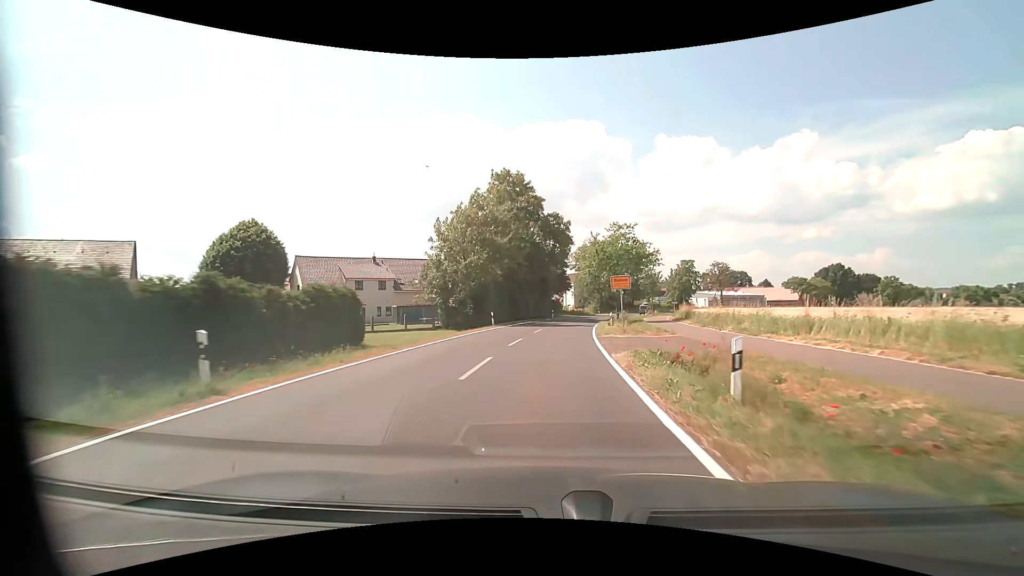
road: tertiary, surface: asphalt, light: Day
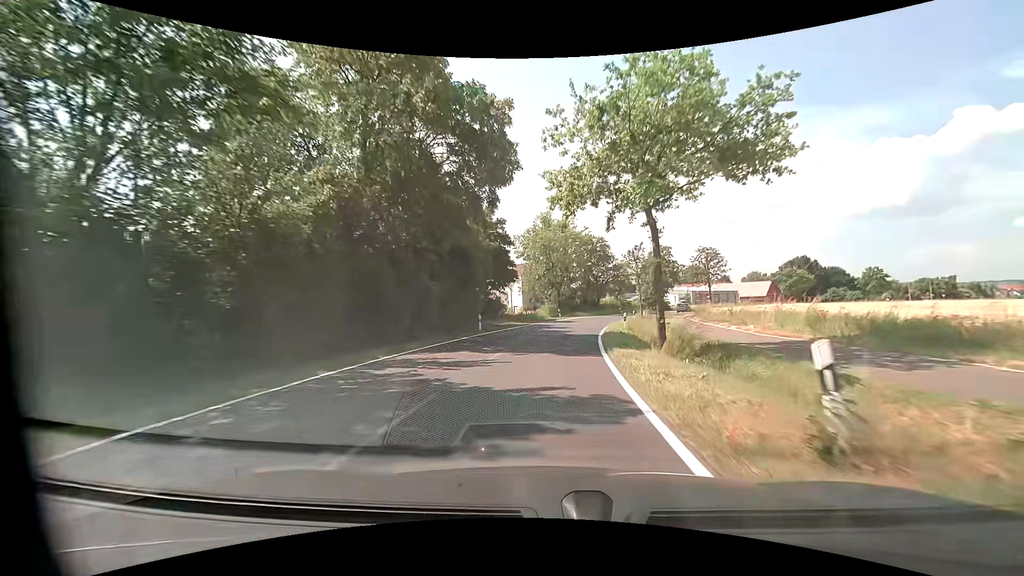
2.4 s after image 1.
(+1.5, +31.2) m; +5°
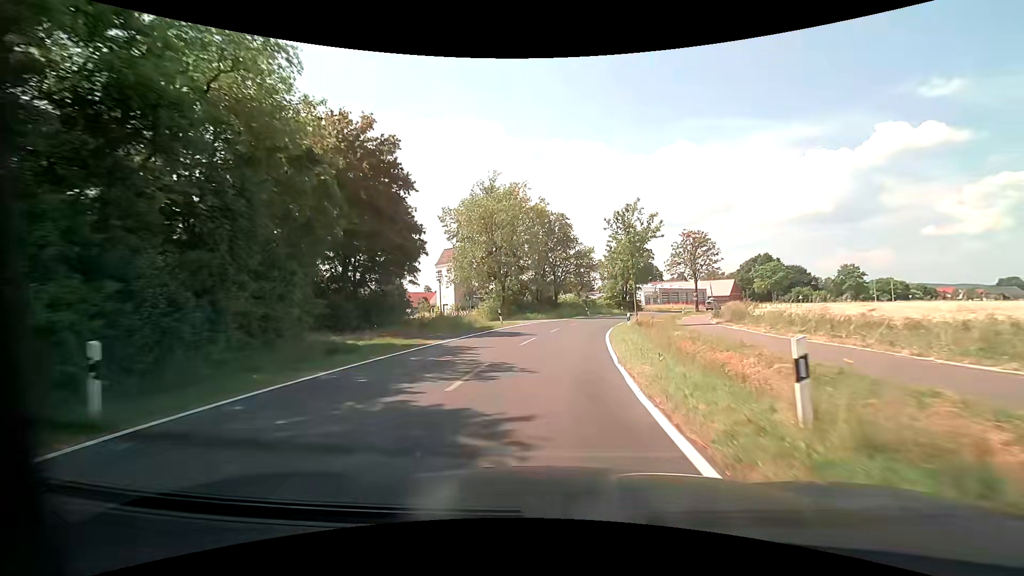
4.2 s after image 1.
(+1.3, +23.3) m; +6°
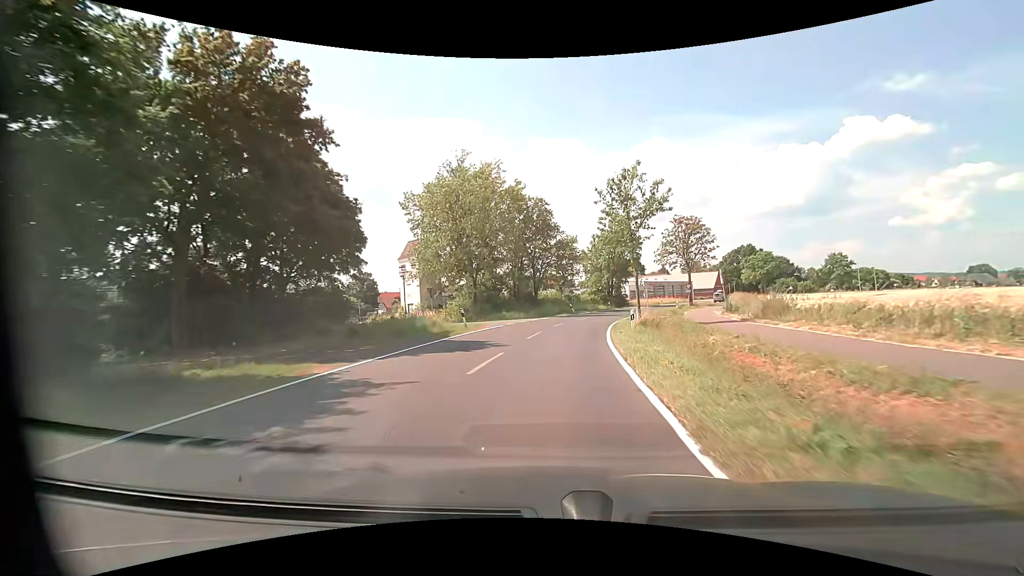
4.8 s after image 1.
(+0.2, +7.8) m; +3°
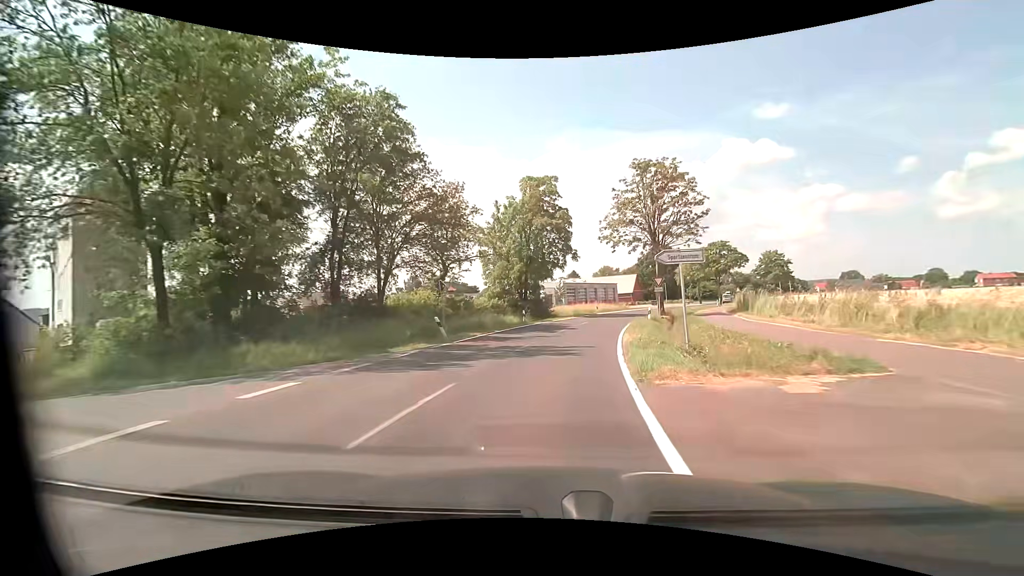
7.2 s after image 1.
(+2.4, +31.1) m; +10°
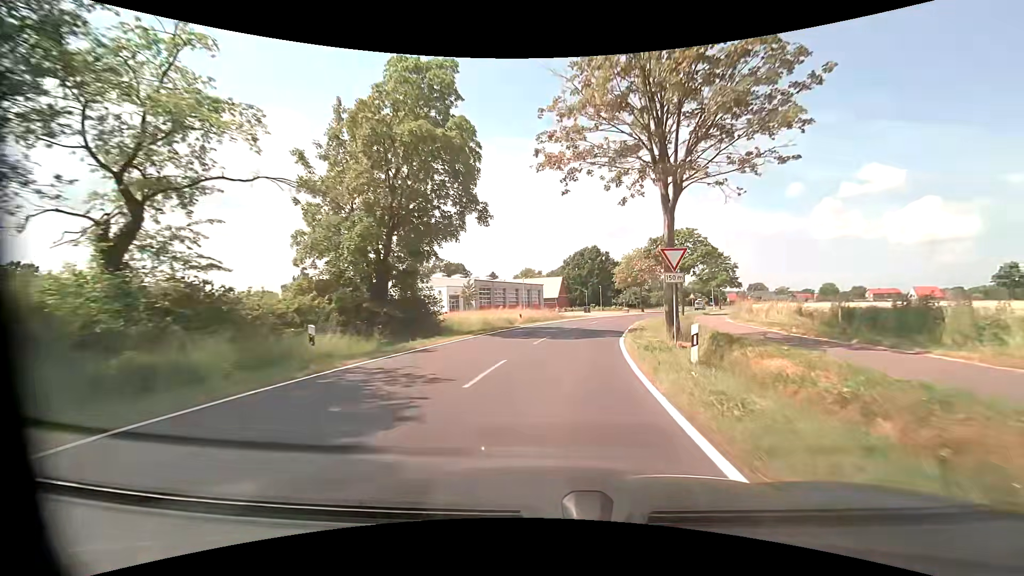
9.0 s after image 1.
(+1.9, +23.3) m; +9°
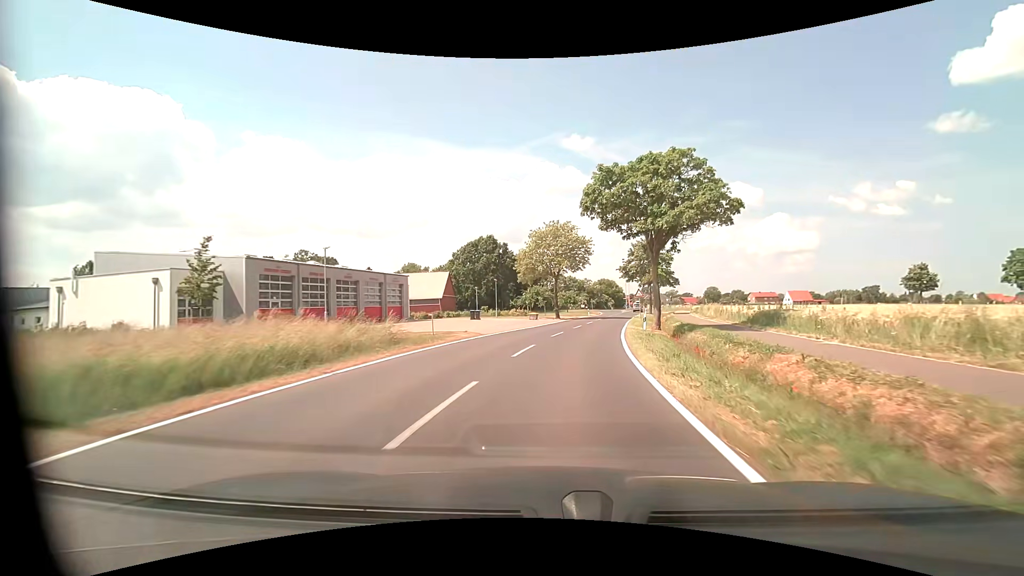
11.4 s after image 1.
(+3.2, +30.9) m; +12°
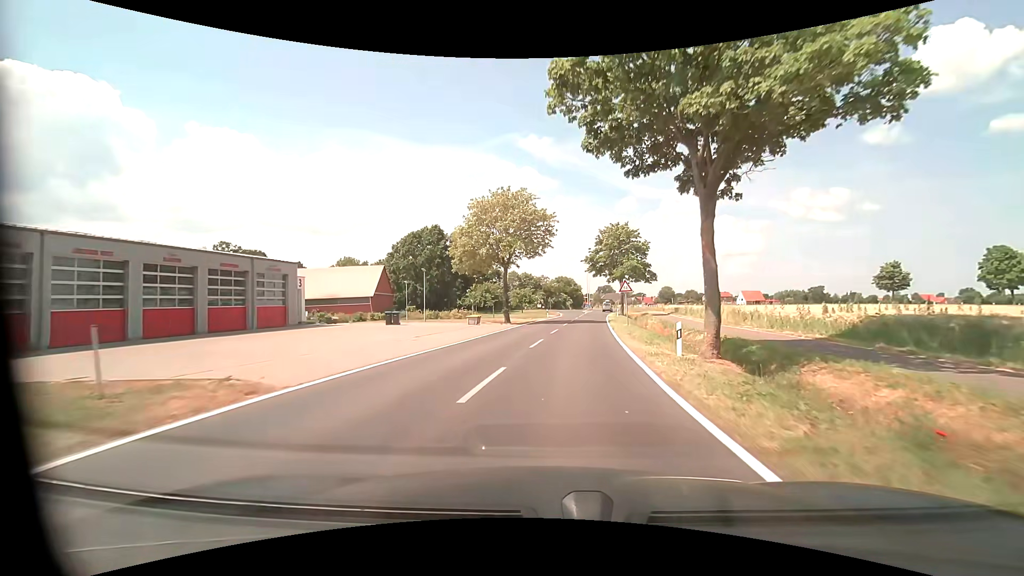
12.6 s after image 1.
(+0.8, +15.5) m; +5°
(0, +10) (+1, +20) (+2, +30) (+3, +40) (+4, +50) (+5, +60) (+6, +70) (+8, +80) (+9, +90) (+10, +99) m
